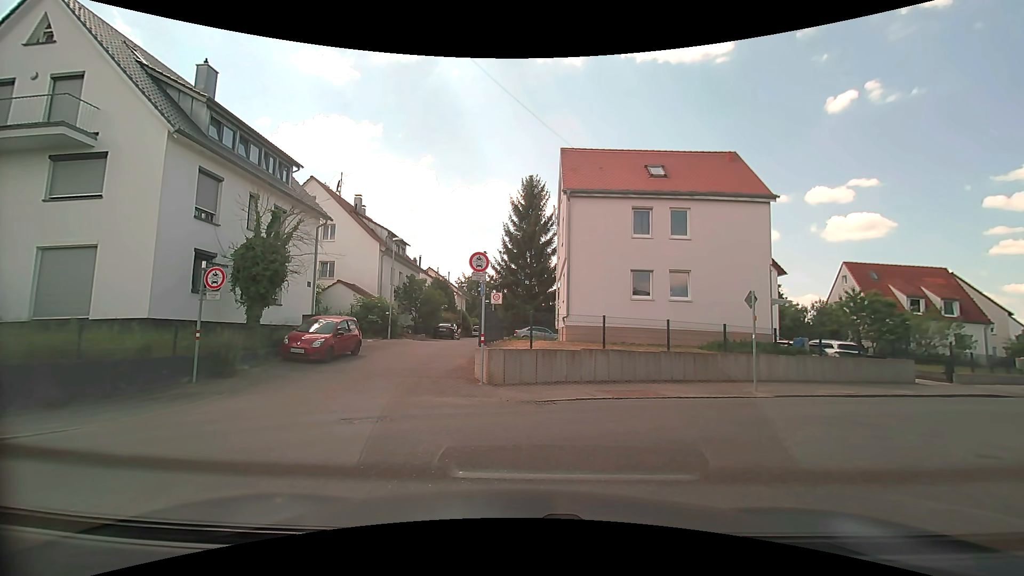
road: tertiary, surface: asphalt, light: Day
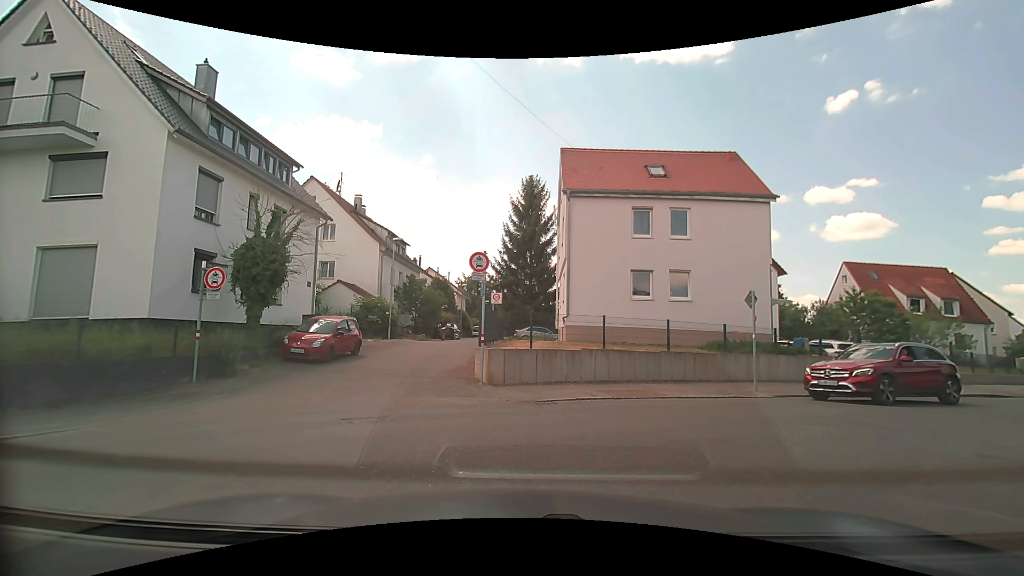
(0.0, 0.0) m; 0°
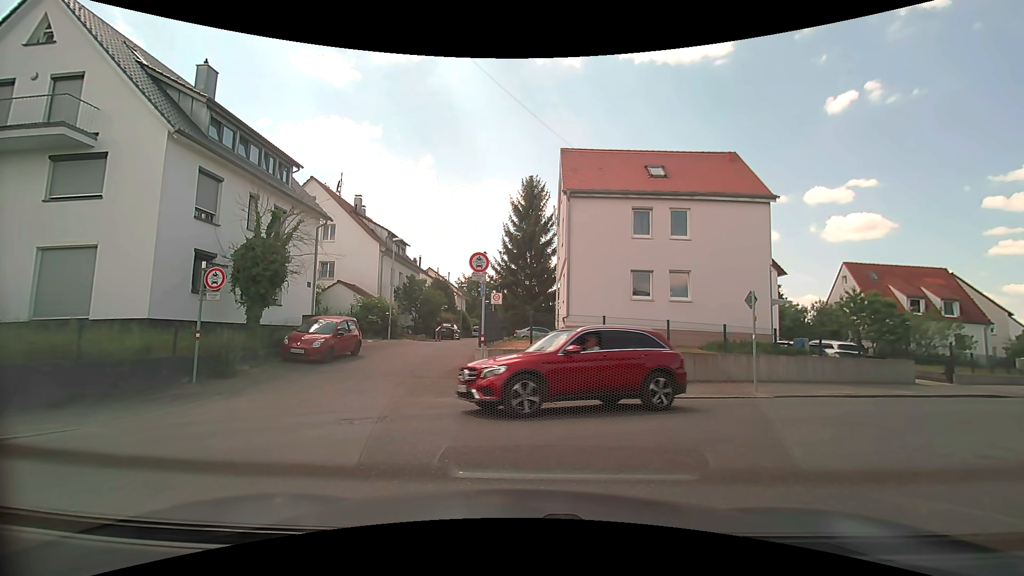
(0.0, 0.0) m; 0°
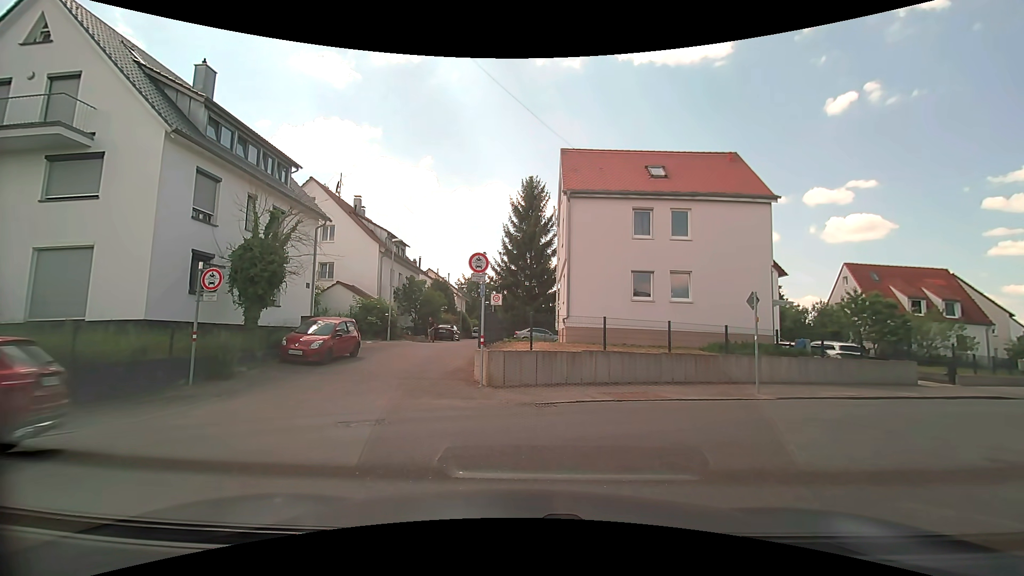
(0.0, +0.1) m; 0°
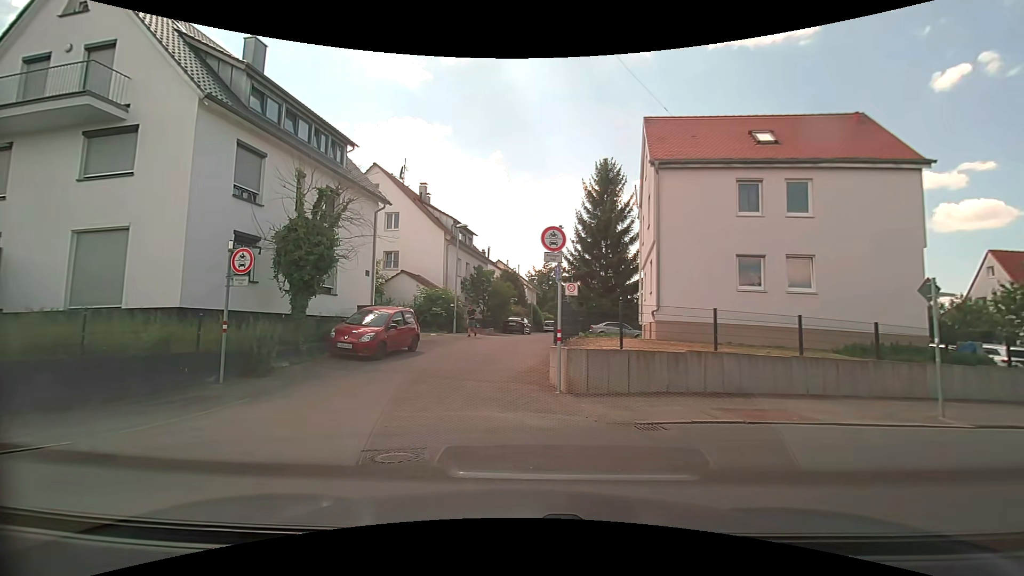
(0.0, +2.9) m; -7°
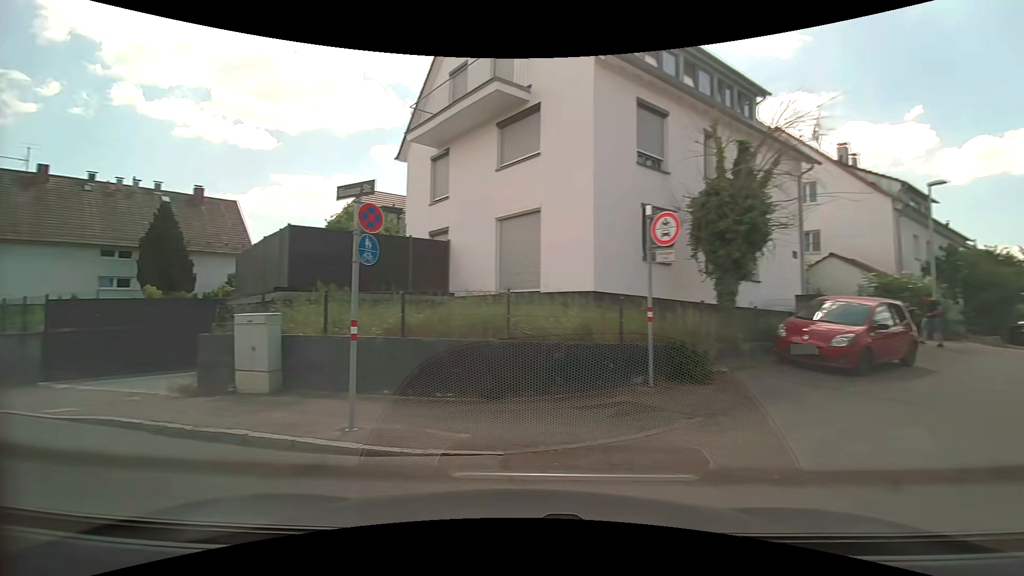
(-1.2, +3.9) m; -40°
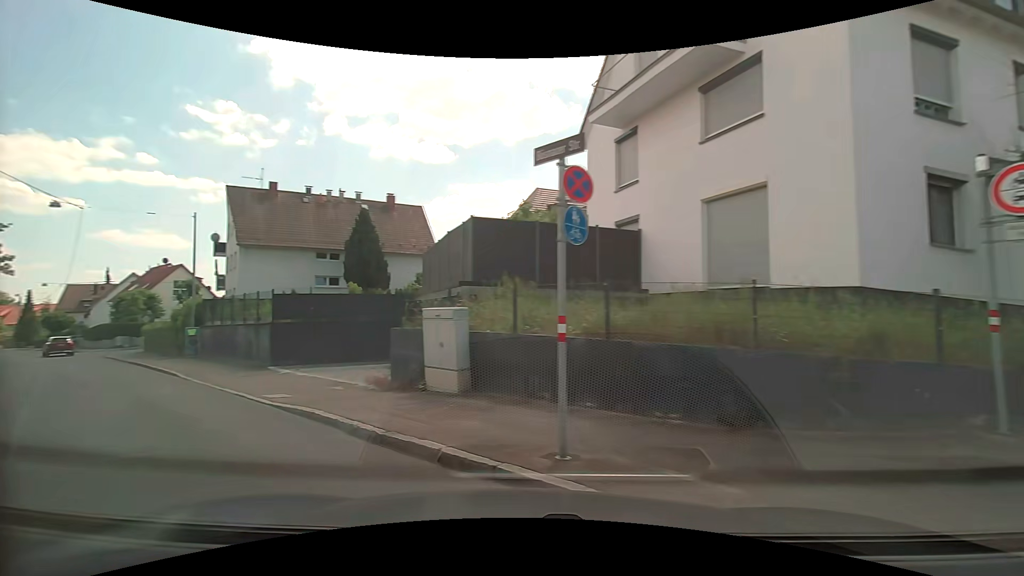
(-0.3, +1.8) m; -19°
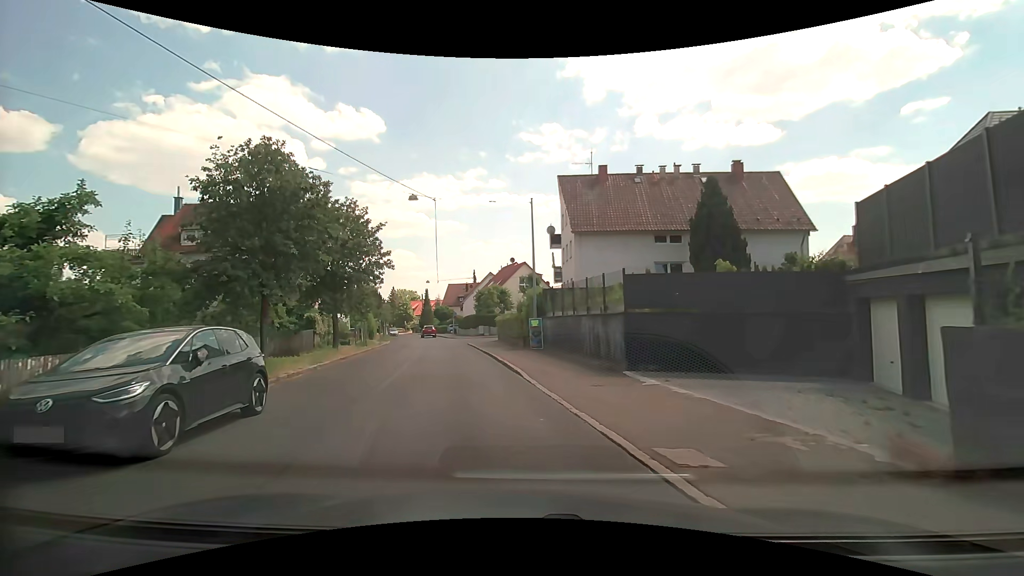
(-2.5, +6.1) m; -35°
(-1, +10) (-3, +20) (-5, +30) (-7, +39) (-9, +49) (-11, +59) (-14, +68) (-17, +78) (-20, +88) (-23, +97) m
